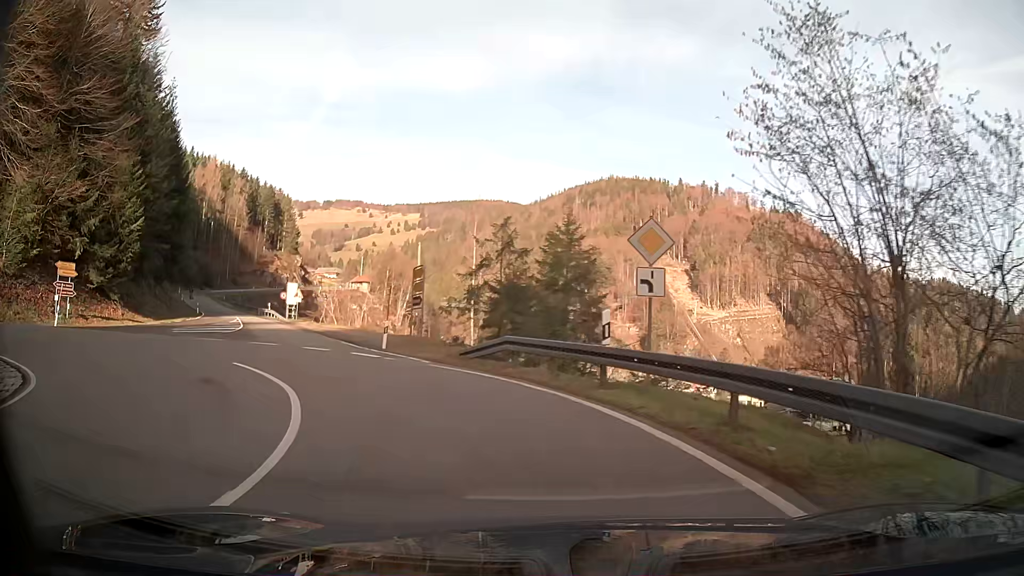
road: secondary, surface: asphalt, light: Day
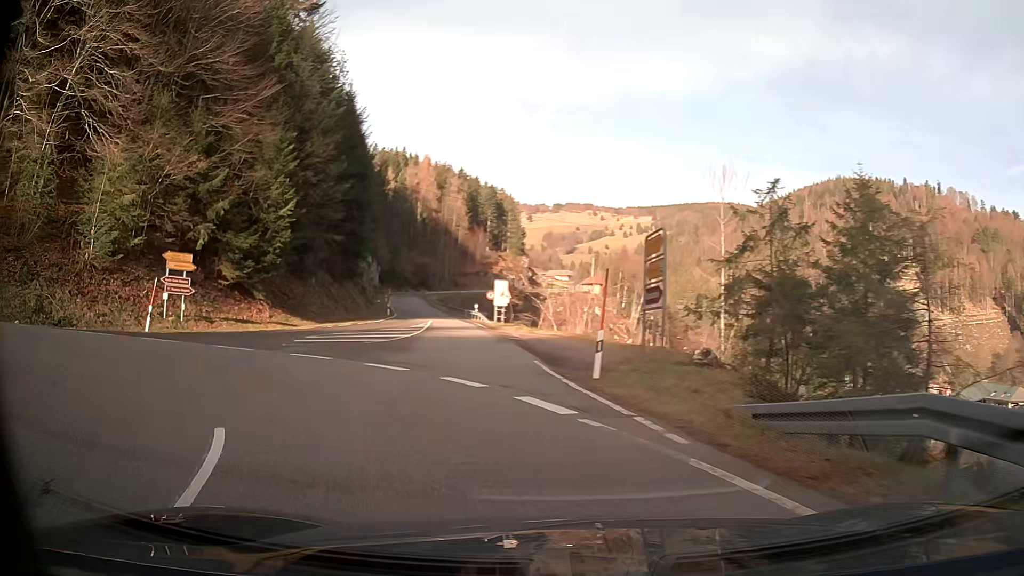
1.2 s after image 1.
(-2.0, +10.0) m; -24°
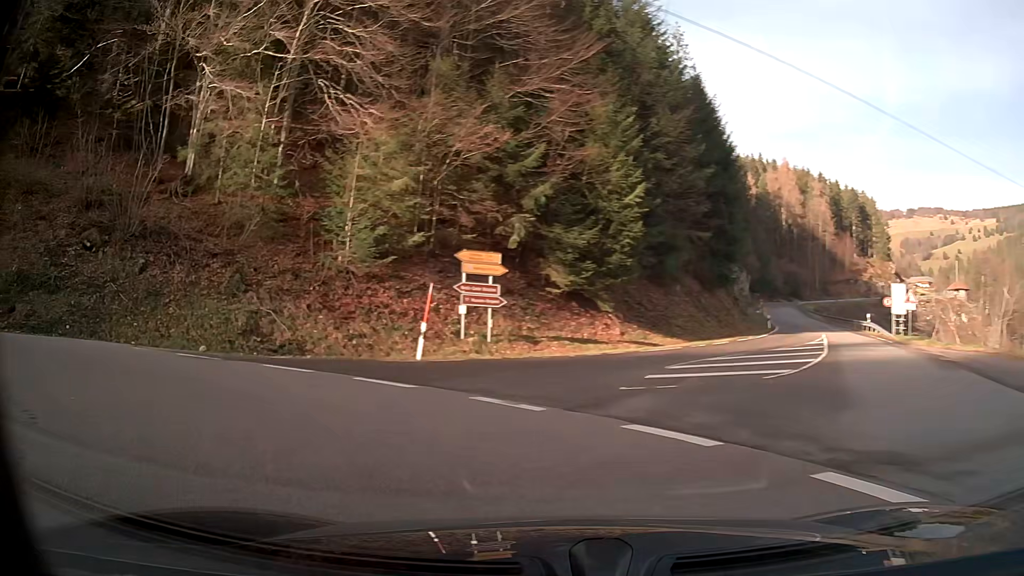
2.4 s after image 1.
(-2.5, +9.2) m; -32°
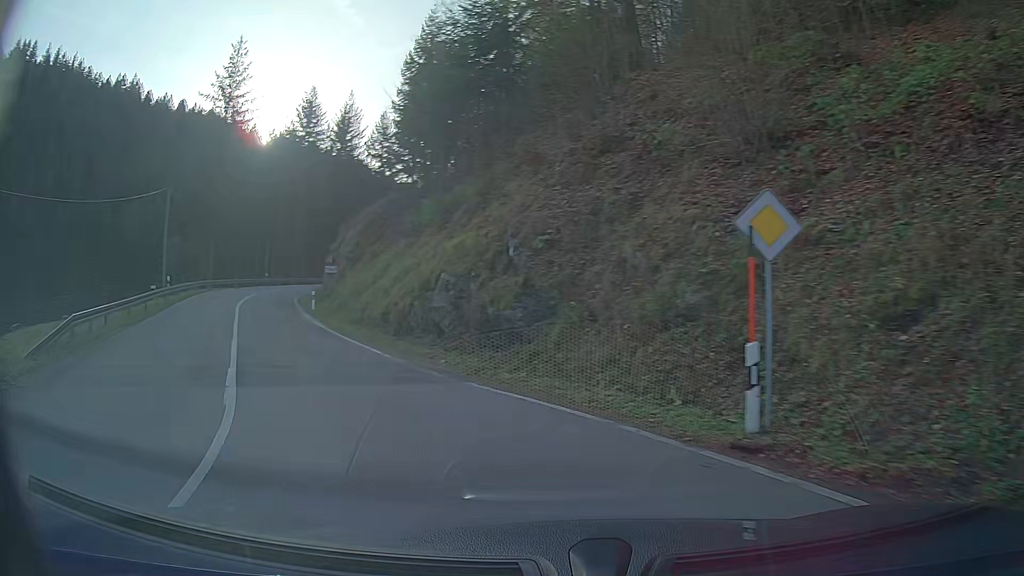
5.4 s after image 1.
(-15.6, +12.1) m; -103°
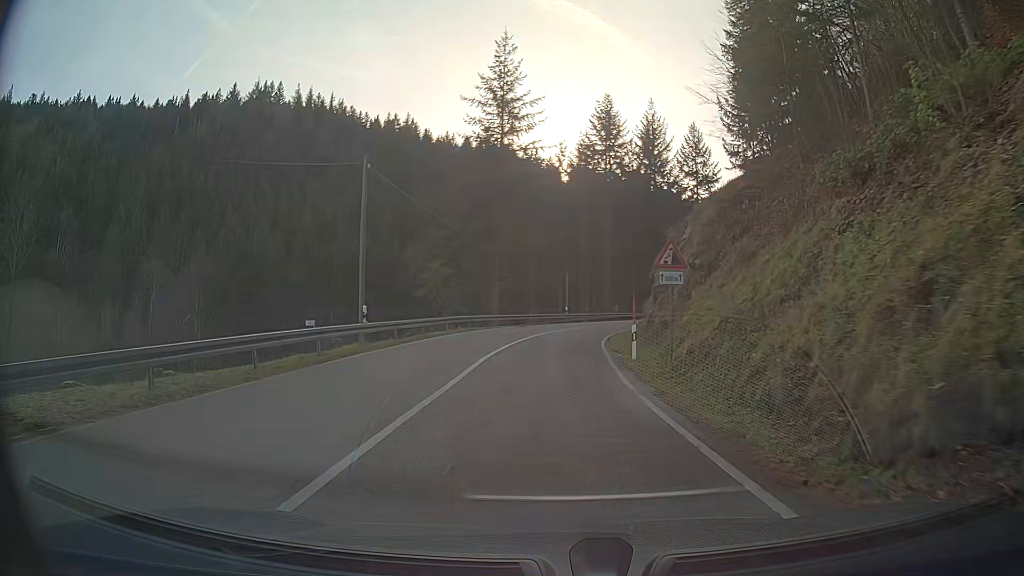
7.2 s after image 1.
(-4.1, +16.6) m; -19°
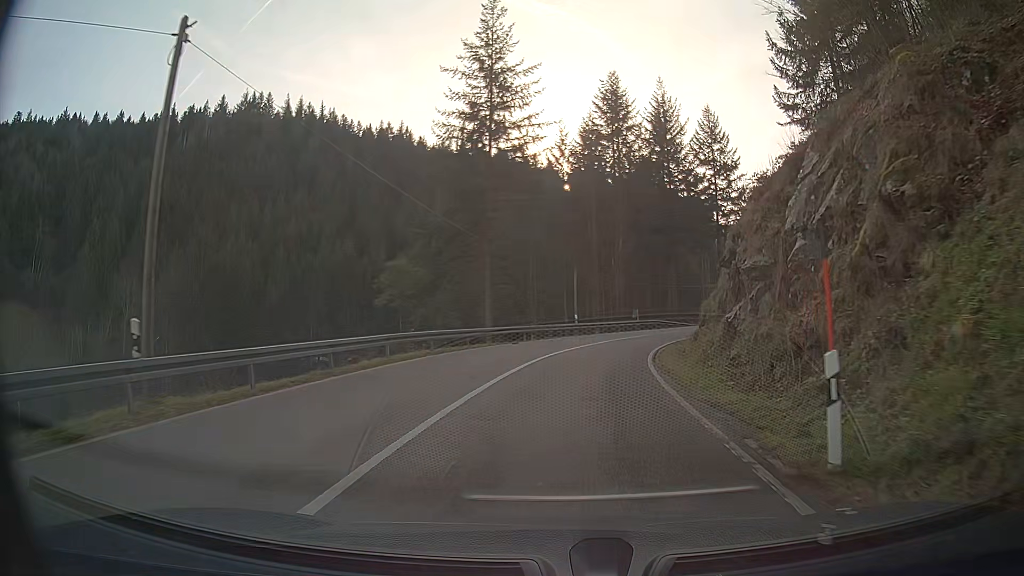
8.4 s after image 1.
(-0.1, +13.5) m; +1°
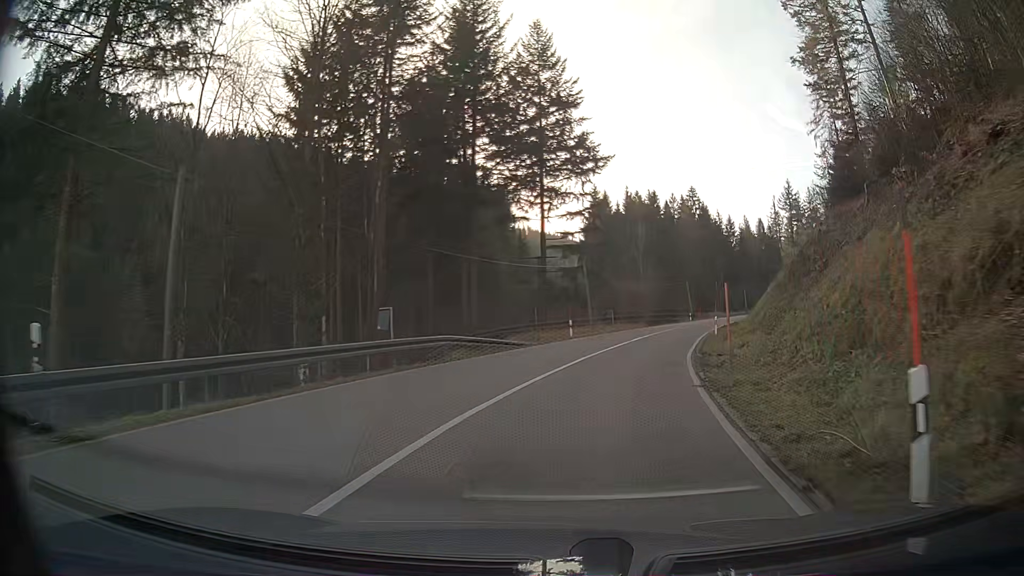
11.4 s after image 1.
(+5.5, +36.1) m; +20°
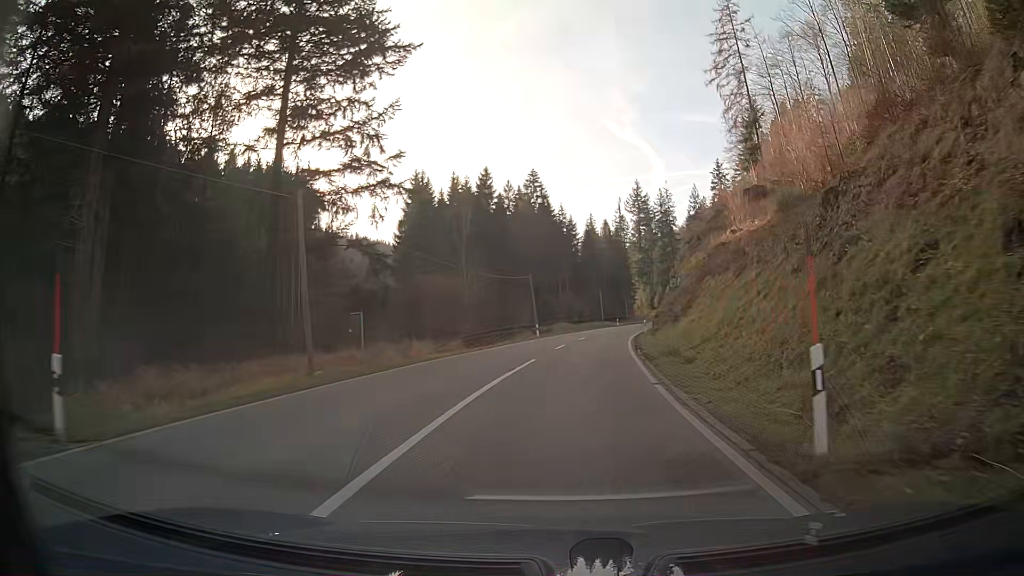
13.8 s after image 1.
(+4.3, +31.8) m; +13°
